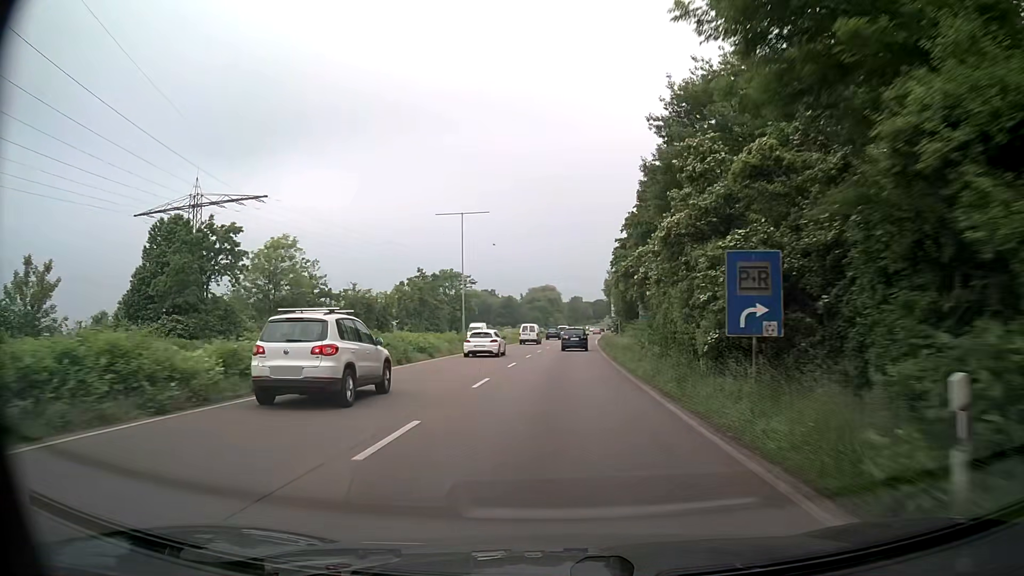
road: trunk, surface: asphalt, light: Day
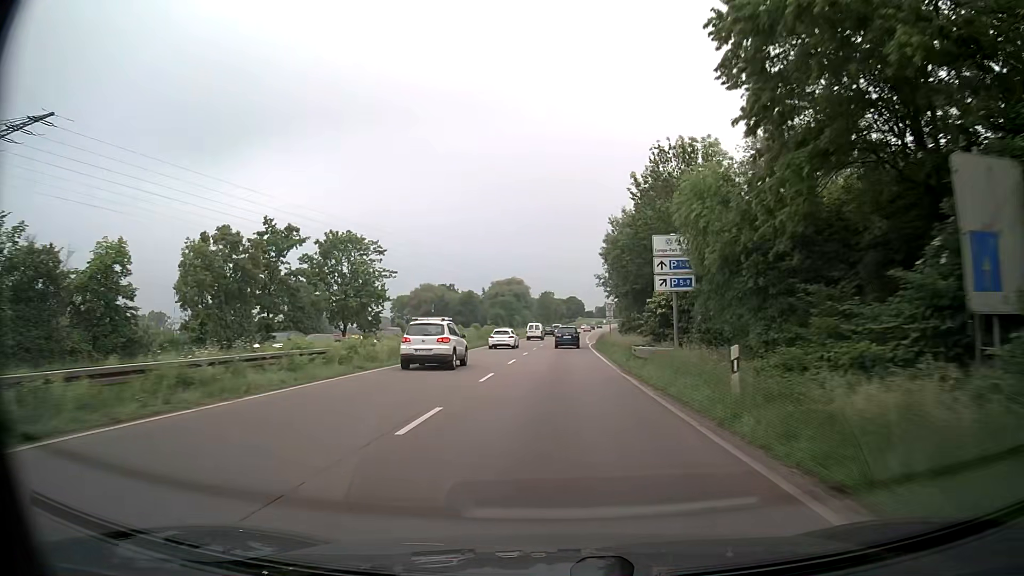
(+0.8, +43.3) m; +2°
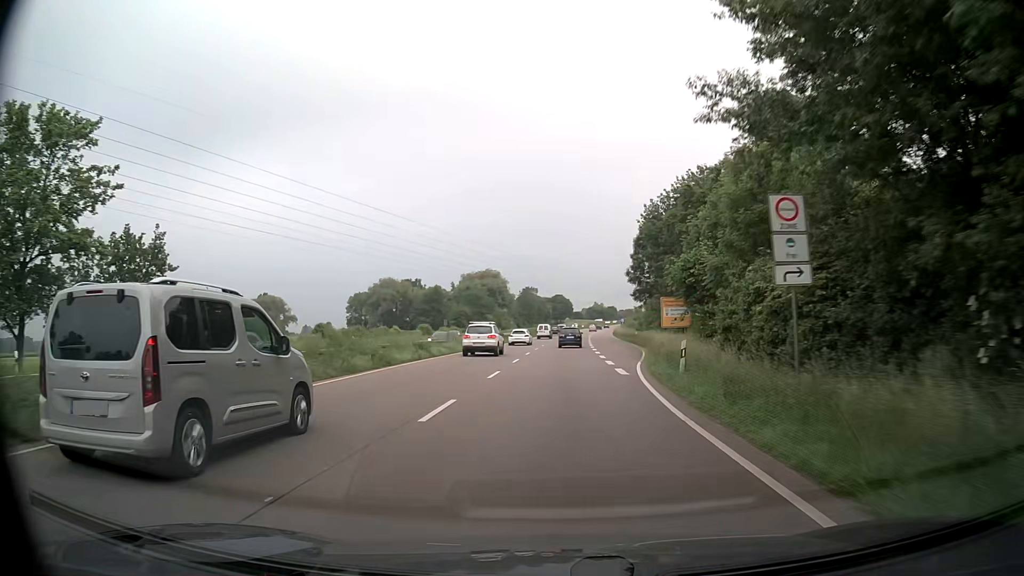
(+0.6, +43.8) m; +1°
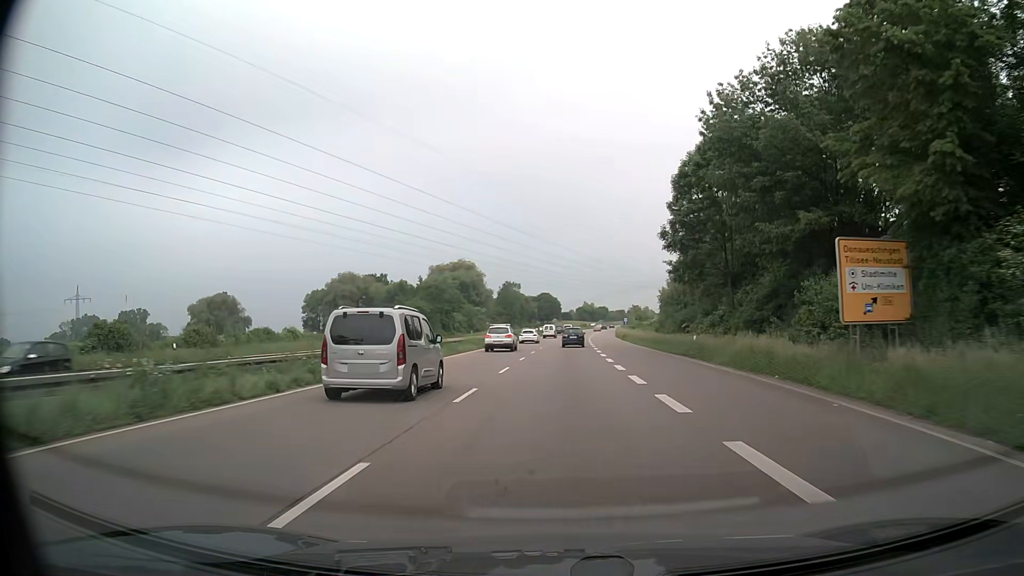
(+0.6, +33.3) m; +2°
(0, +10) (0, +20) (0, +30) (+1, +40) (+1, +50) (+1, +60) (+2, +70) (+2, +80) (+3, +90) (+3, +100) m
